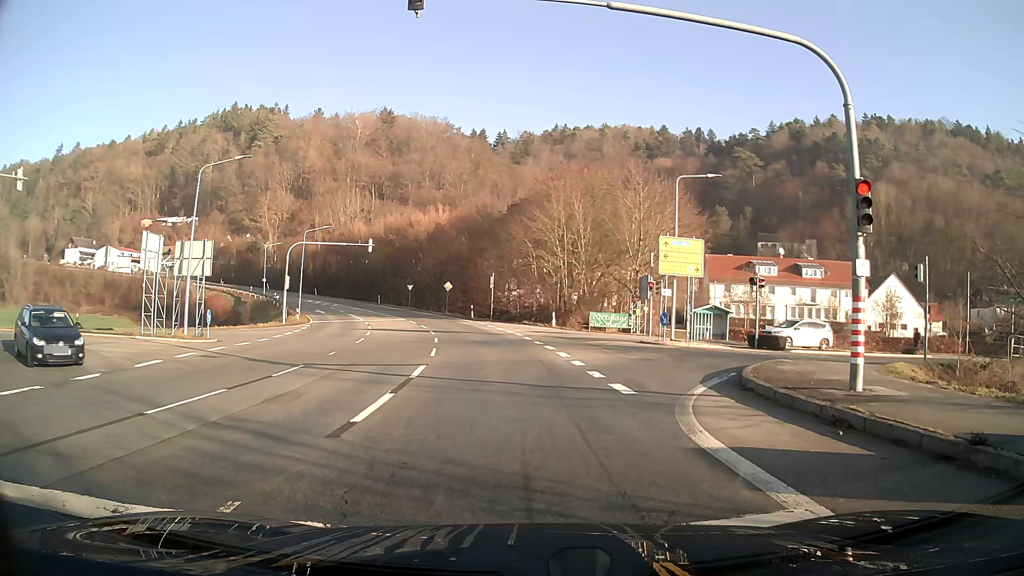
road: secondary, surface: asphalt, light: Day
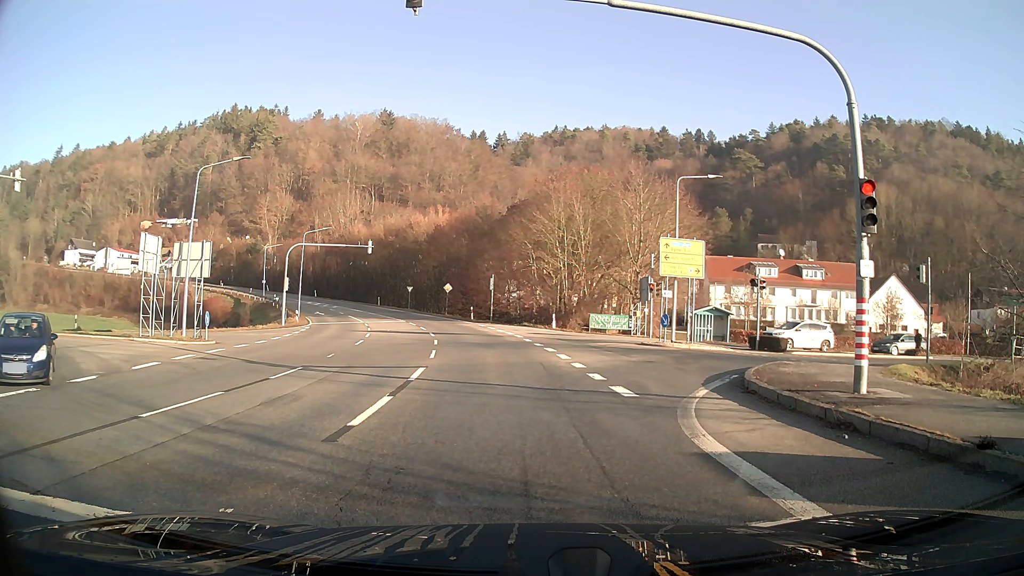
(0.0, +0.2) m; 0°
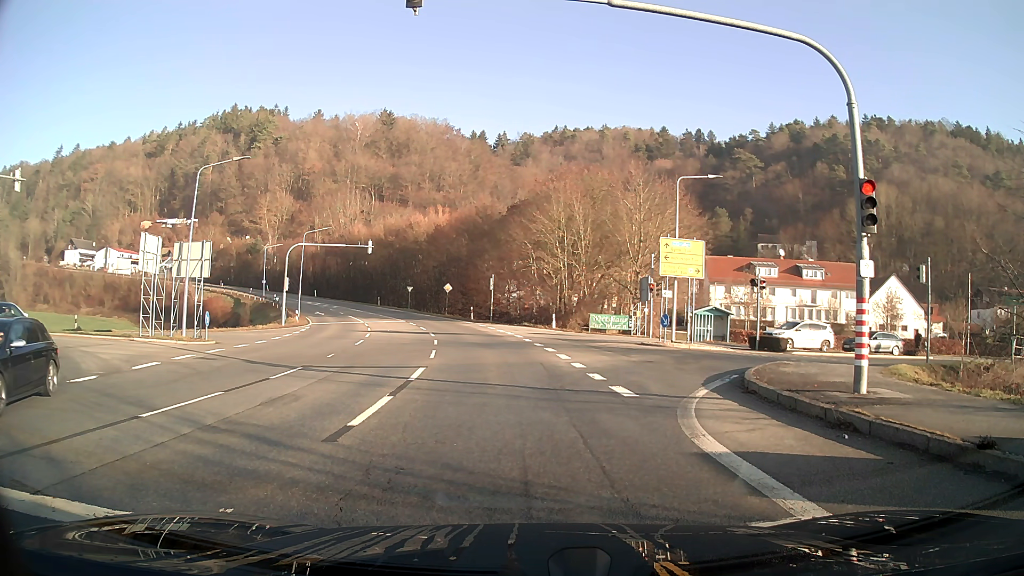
(0.0, 0.0) m; 0°
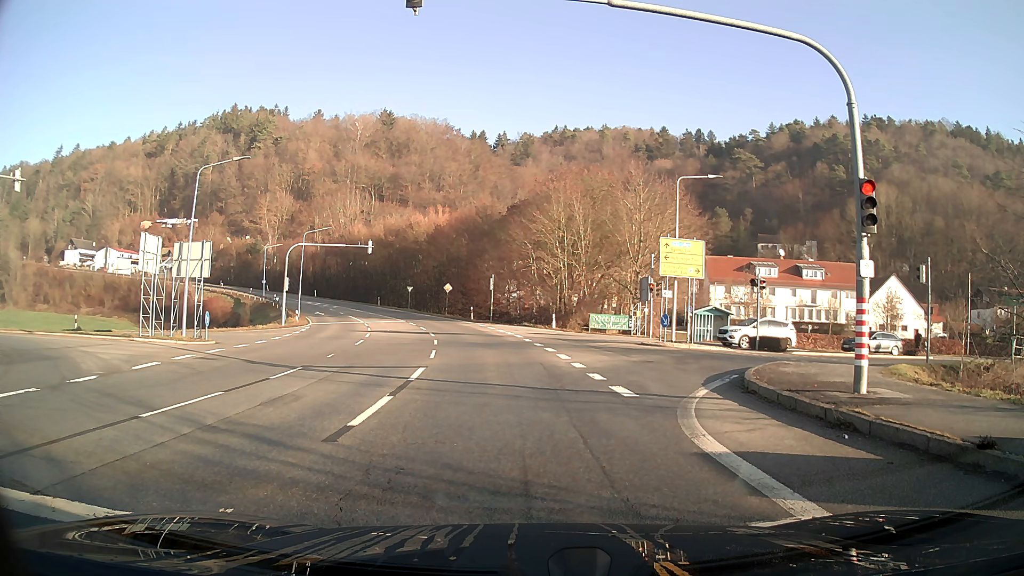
(0.0, 0.0) m; 0°
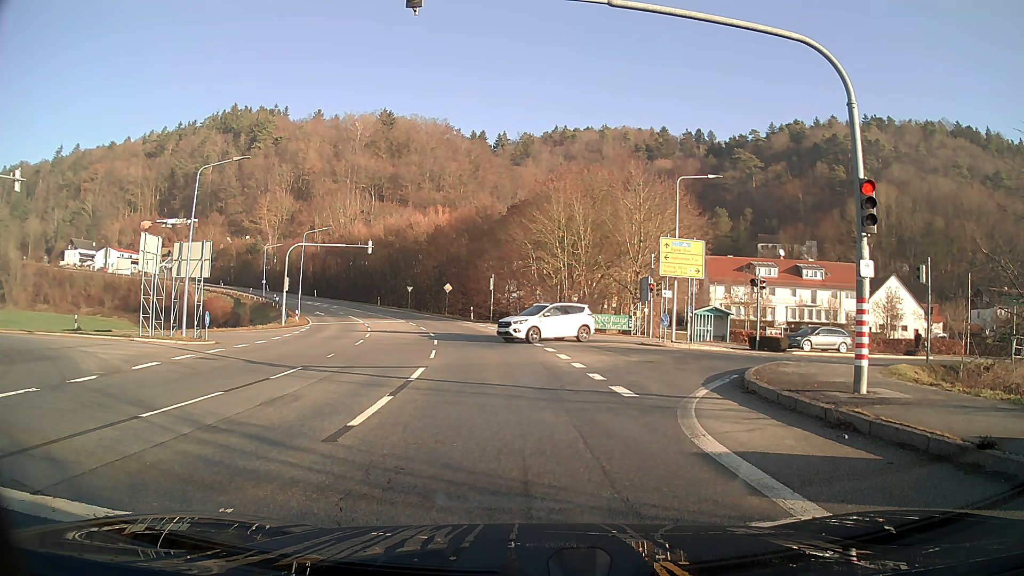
(0.0, 0.0) m; 0°
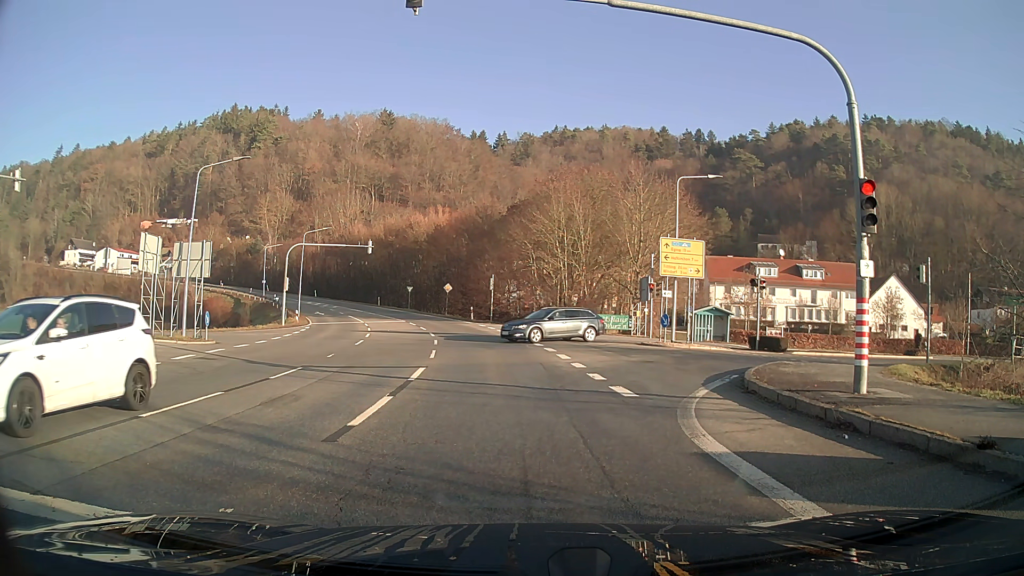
(0.0, 0.0) m; 0°
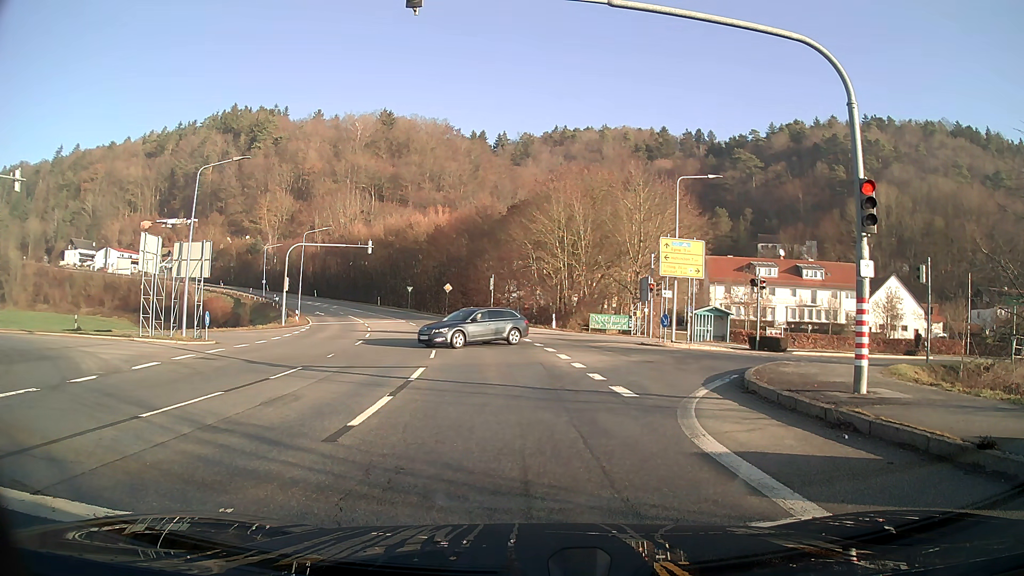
(0.0, 0.0) m; 0°
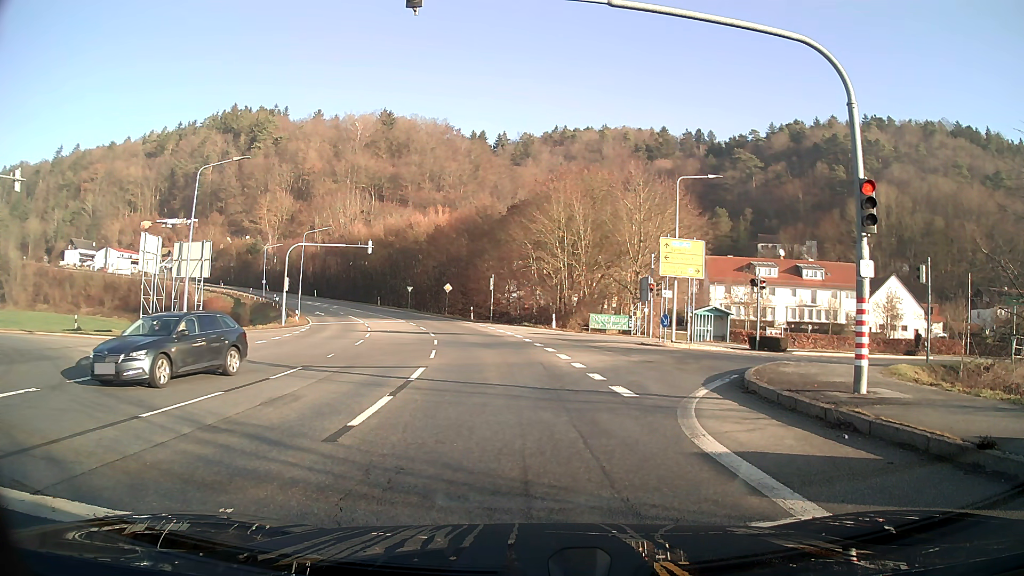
(0.0, 0.0) m; 0°
